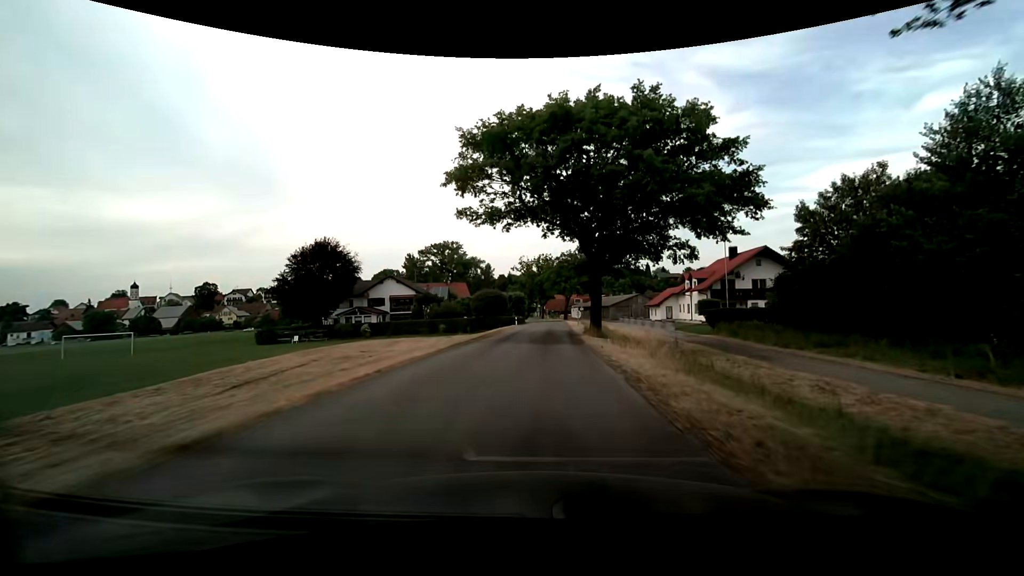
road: residential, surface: asphalt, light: Day
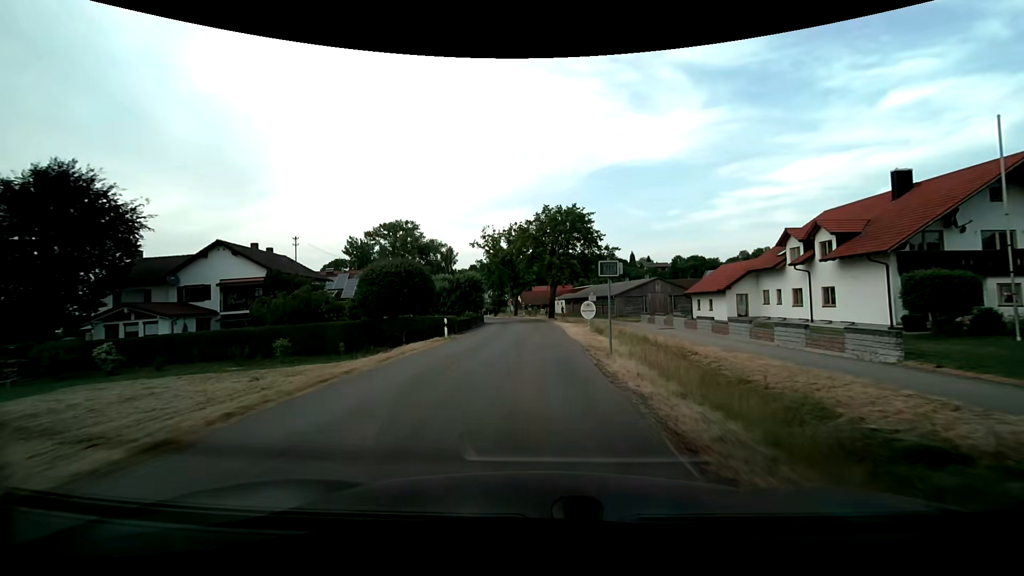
(+1.0, +34.2) m; +3°
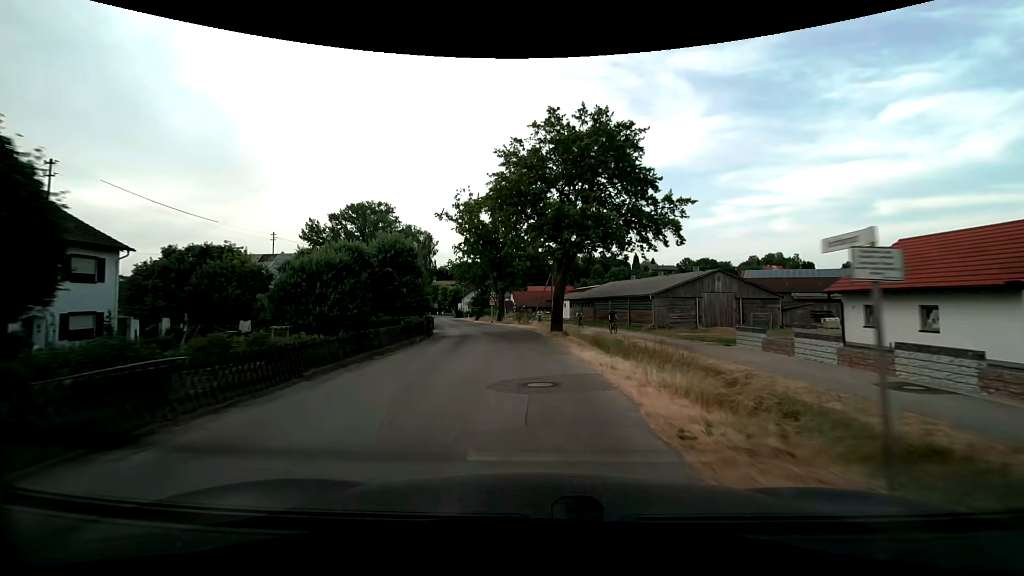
(0.0, +24.8) m; 0°
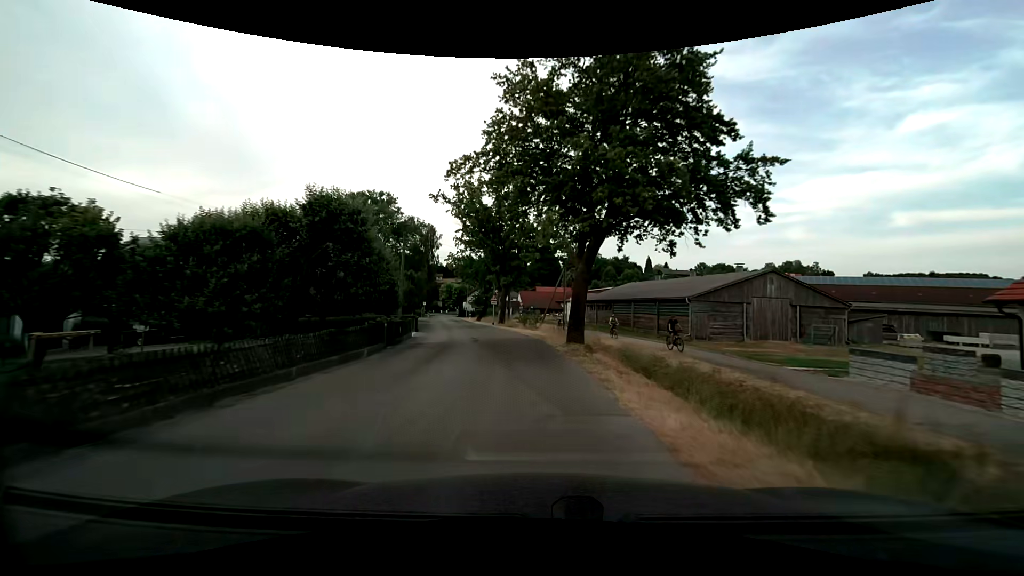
(-0.1, +8.1) m; -1°
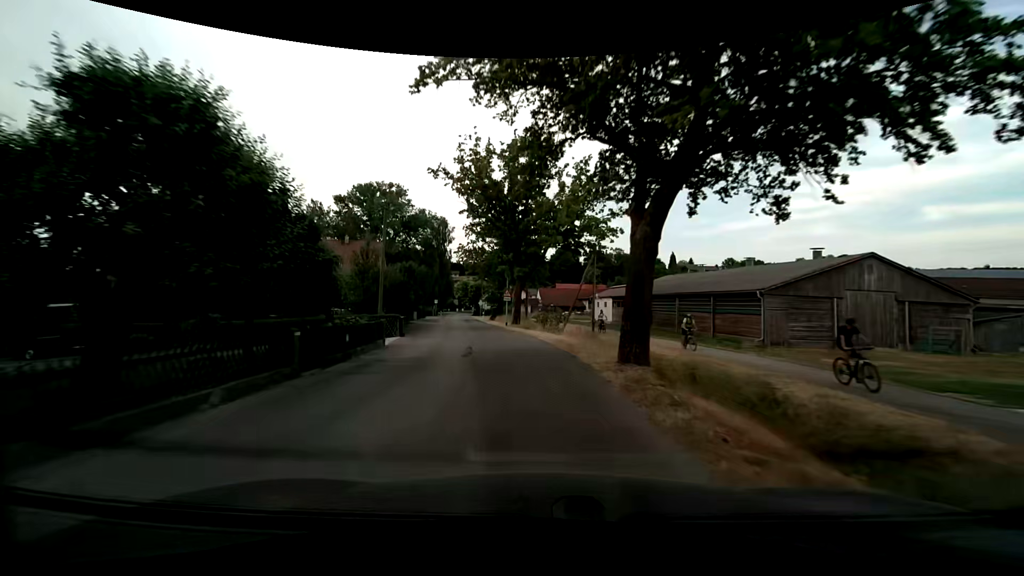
(-0.1, +8.1) m; -2°
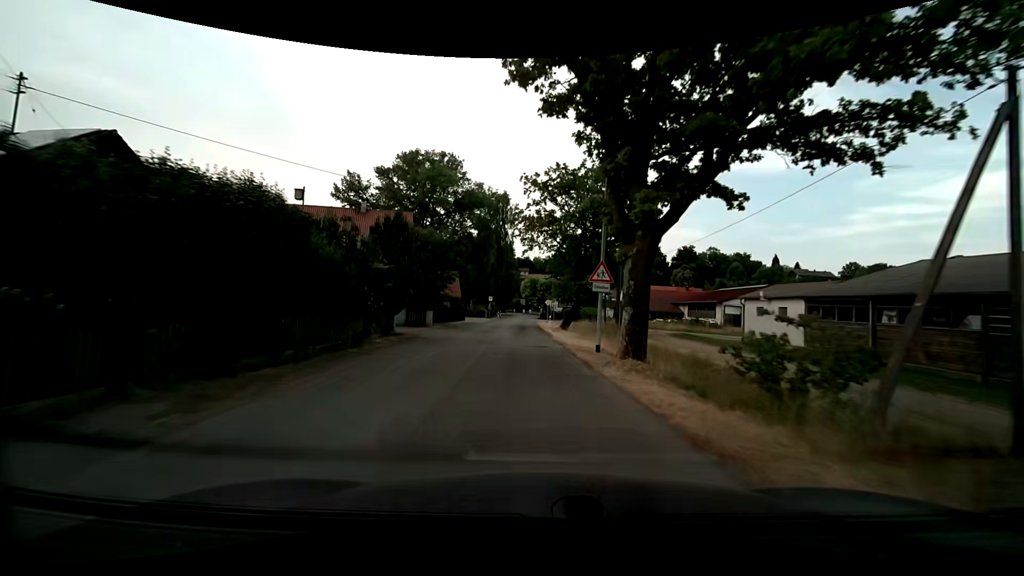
(-1.9, +24.0) m; -8°
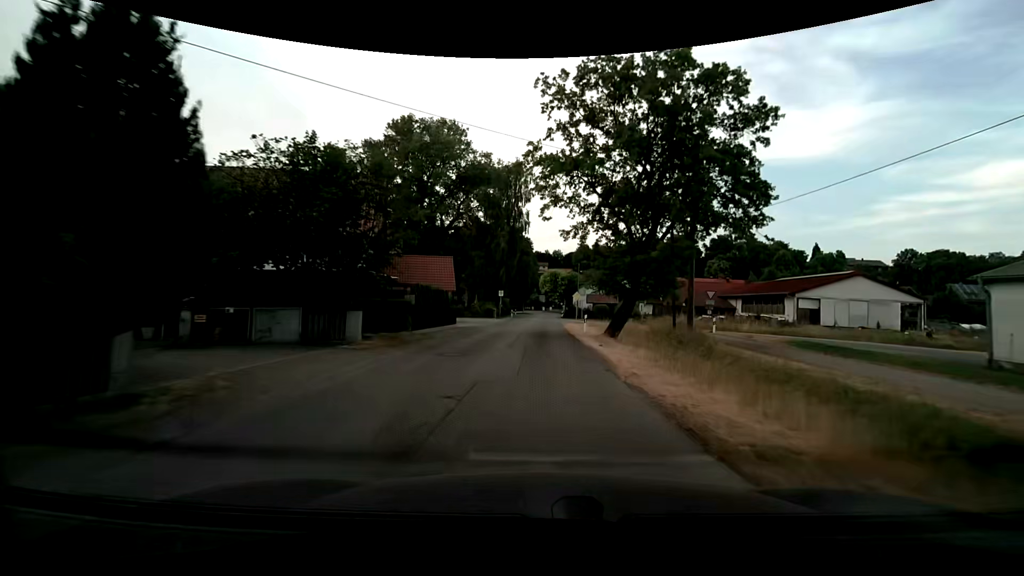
(-0.4, +16.0) m; -2°
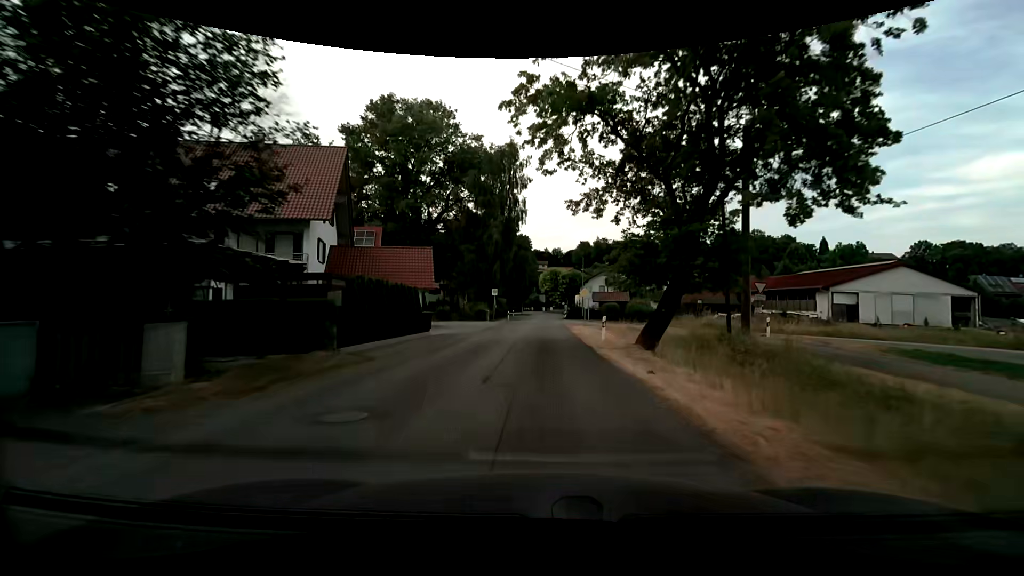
(0.0, +7.9) m; 0°
(0, +10) (0, +20) (0, +30) (+1, +40) (+1, +50) (+1, +60) (+2, +70) (+2, +80) (+3, +90) (+3, +100) m
